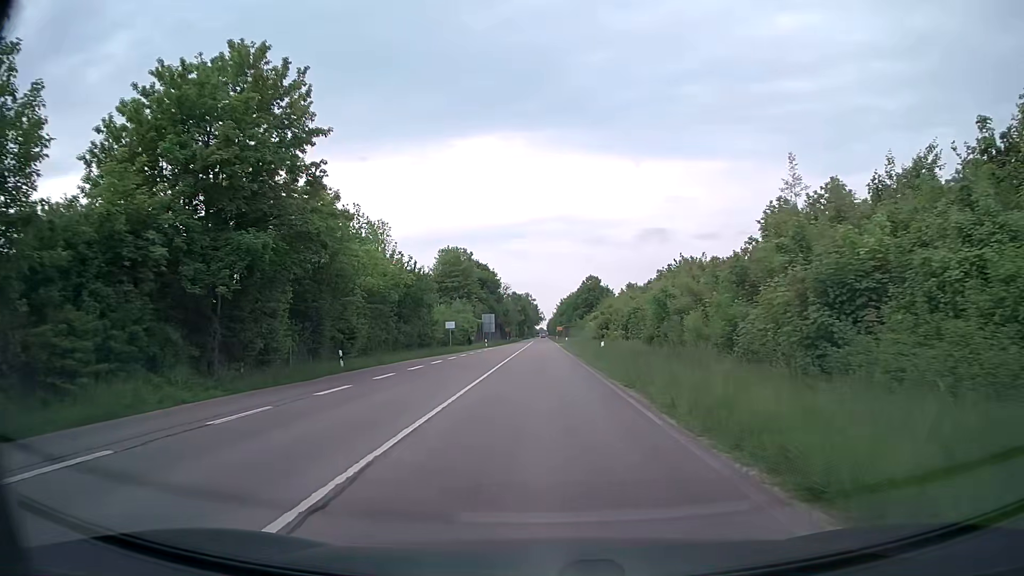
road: secondary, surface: asphalt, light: Day
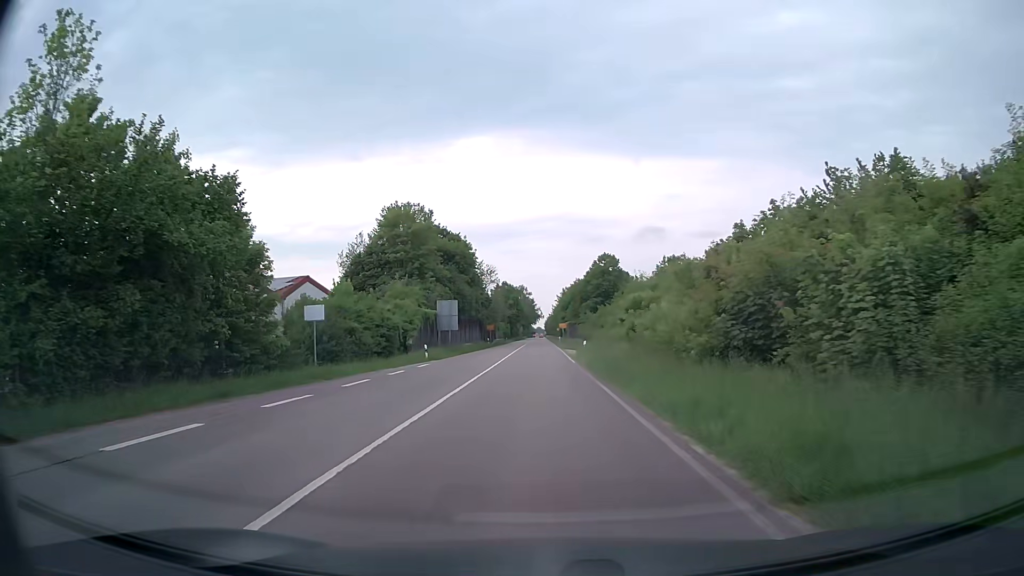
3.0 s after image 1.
(0.0, +38.8) m; 0°
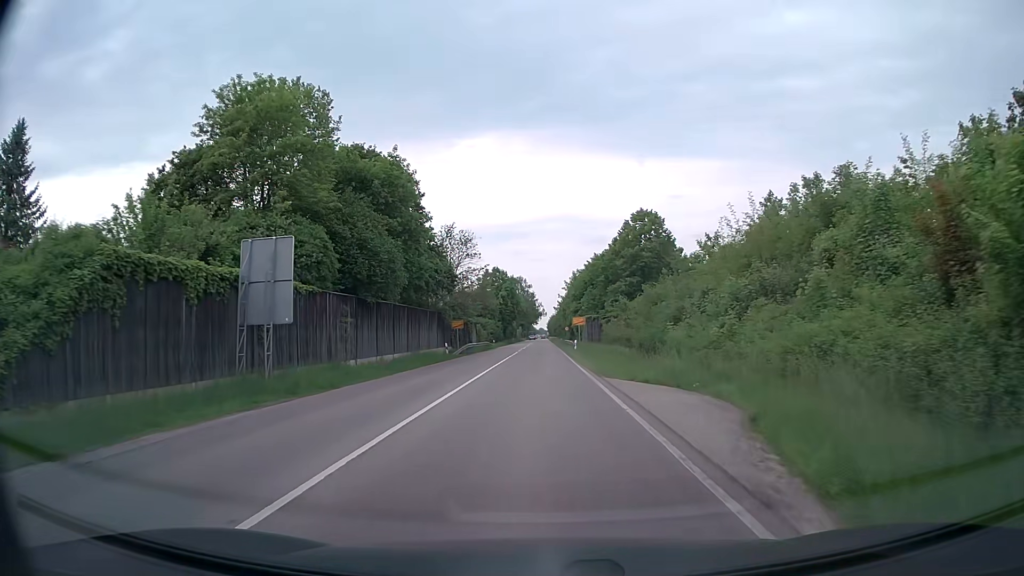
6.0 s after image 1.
(0.0, +38.9) m; 0°
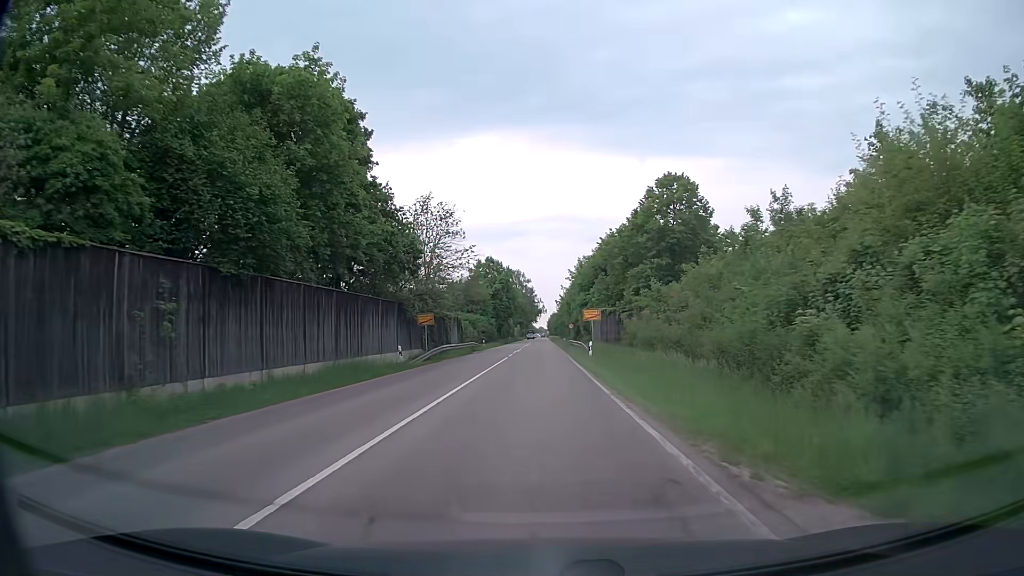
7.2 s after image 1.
(0.0, +15.6) m; 0°
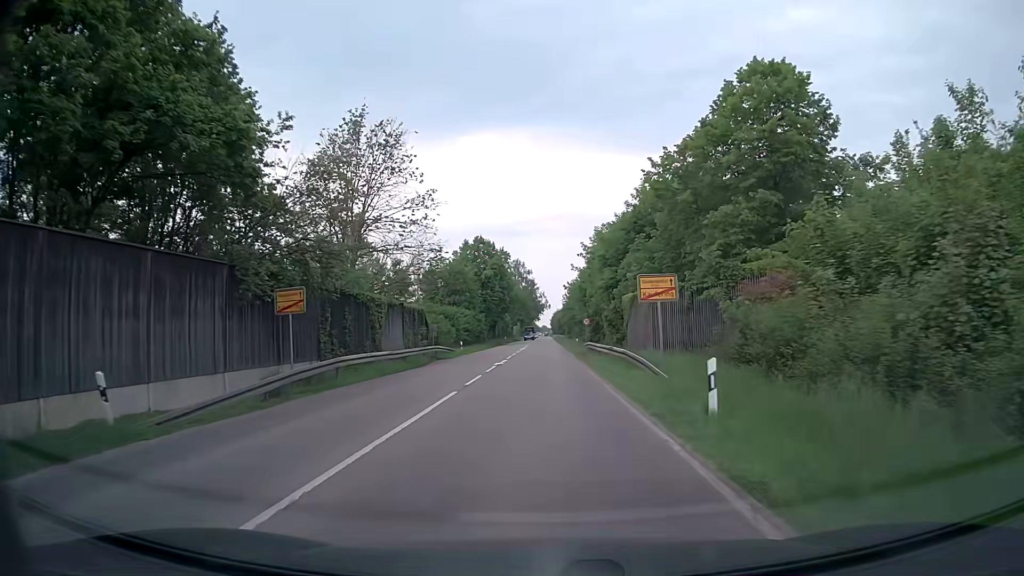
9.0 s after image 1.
(-0.1, +23.4) m; 0°
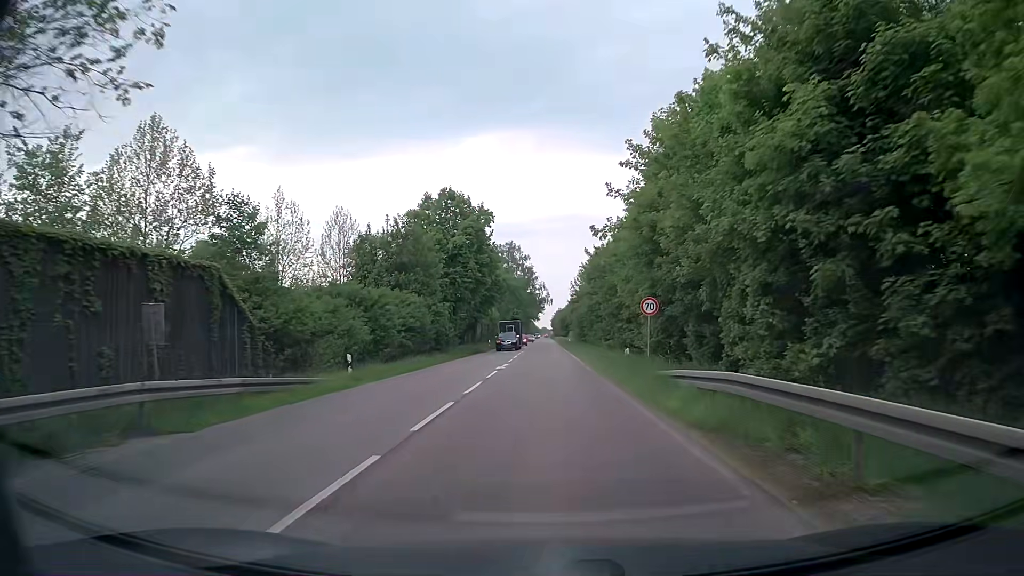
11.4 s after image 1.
(-0.1, +32.1) m; 0°
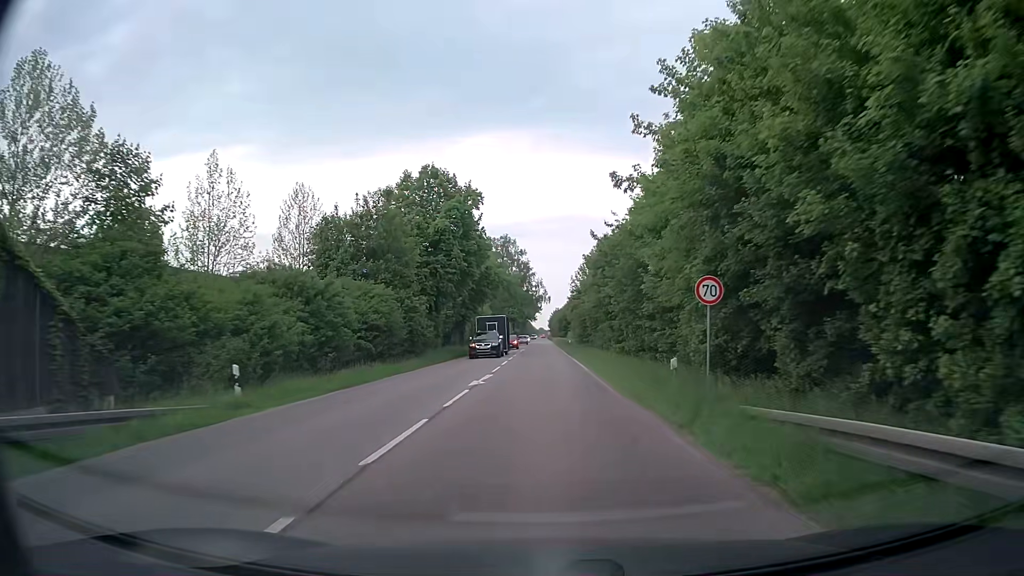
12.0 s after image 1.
(0.0, +8.7) m; 0°
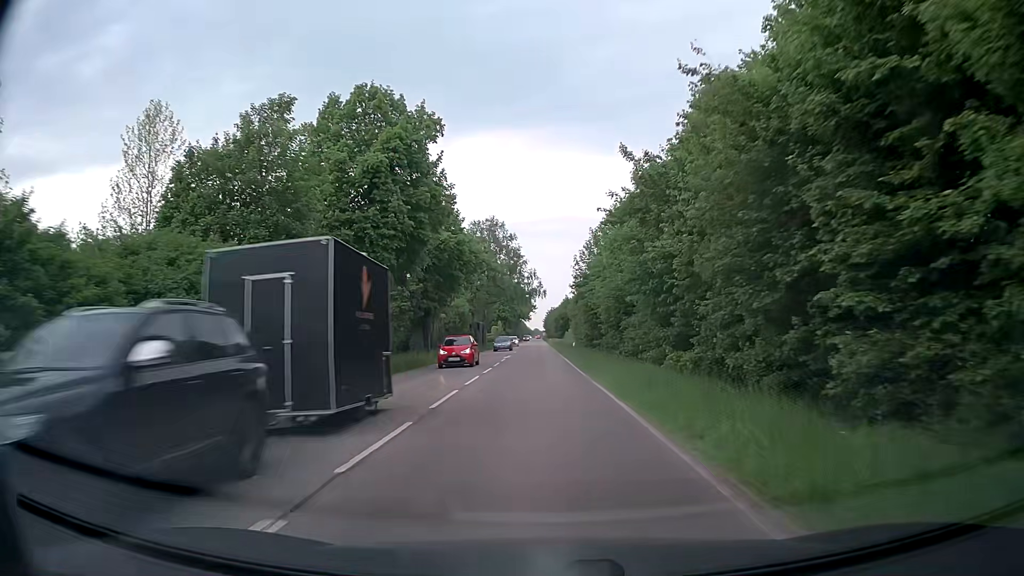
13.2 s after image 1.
(0.0, +18.6) m; 0°
(0, +10) (0, +20) (0, +30) (0, +40) (0, +50) (-1, +60) (-1, +70) (-1, +80) (-1, +90) (-1, +100) m
